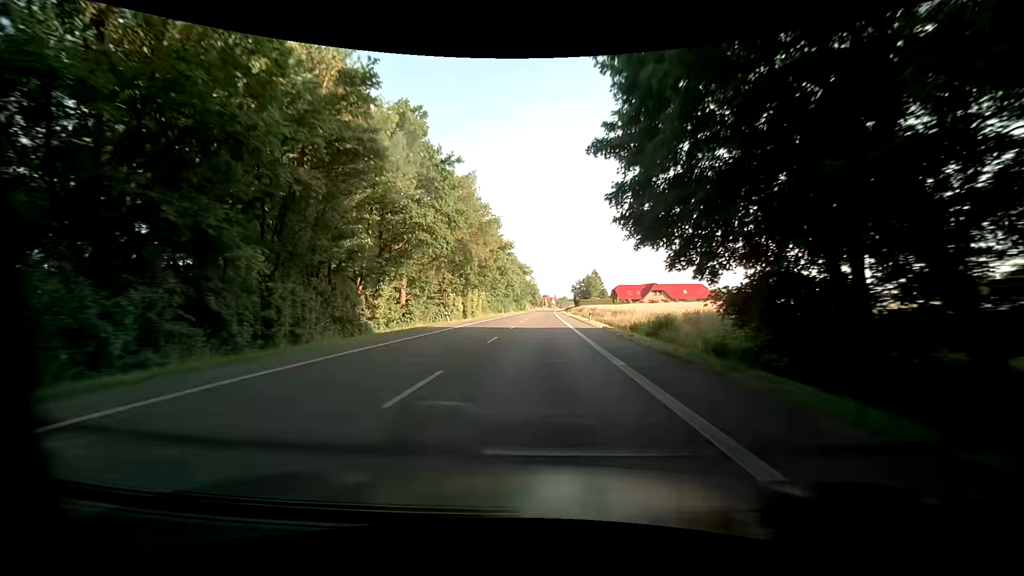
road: primary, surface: asphalt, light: Day
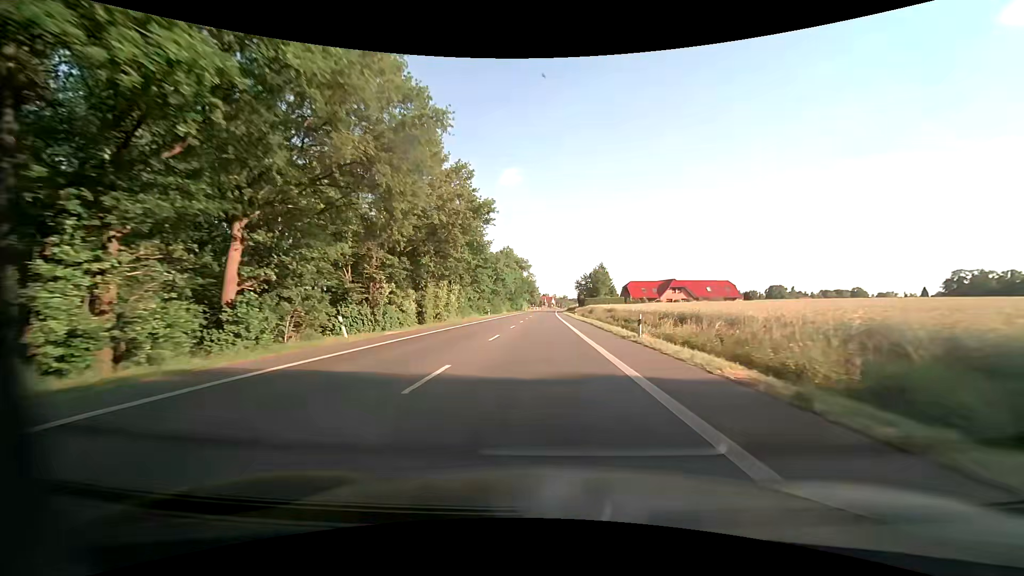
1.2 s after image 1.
(-0.1, +23.5) m; 0°
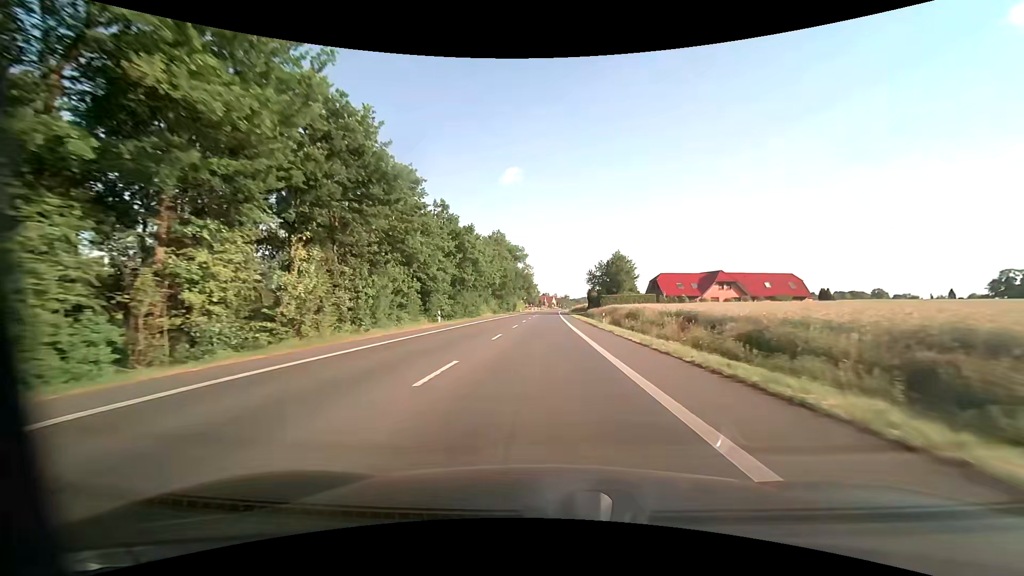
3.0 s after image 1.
(-0.1, +35.6) m; 0°
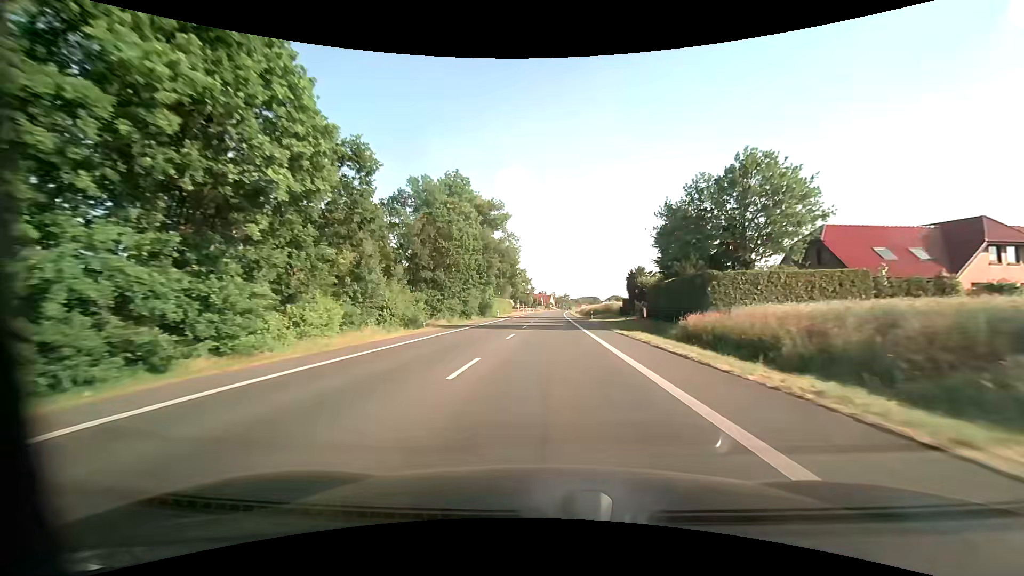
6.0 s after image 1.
(+0.3, +59.6) m; +1°
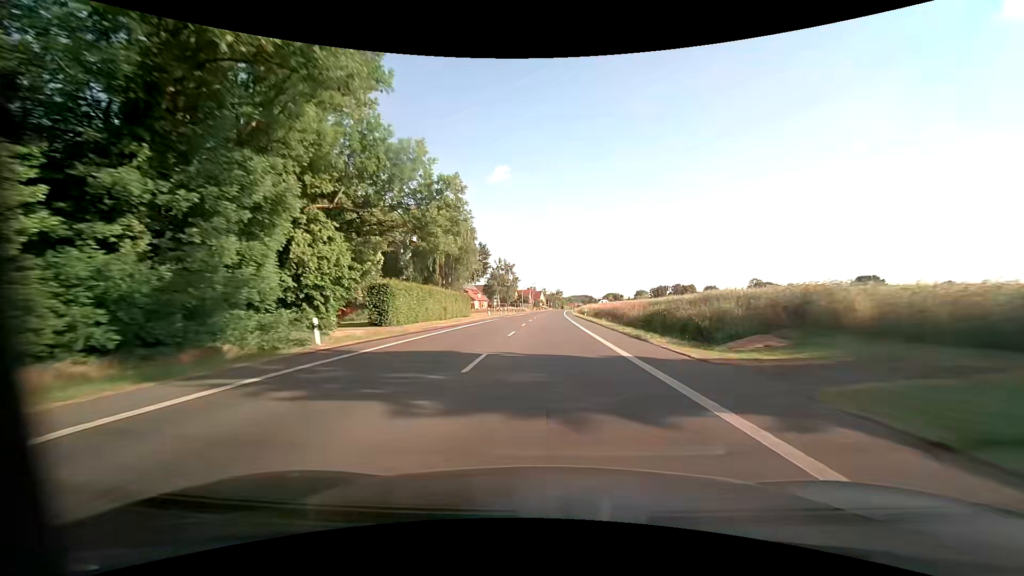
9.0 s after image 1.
(+0.5, +59.9) m; +1°
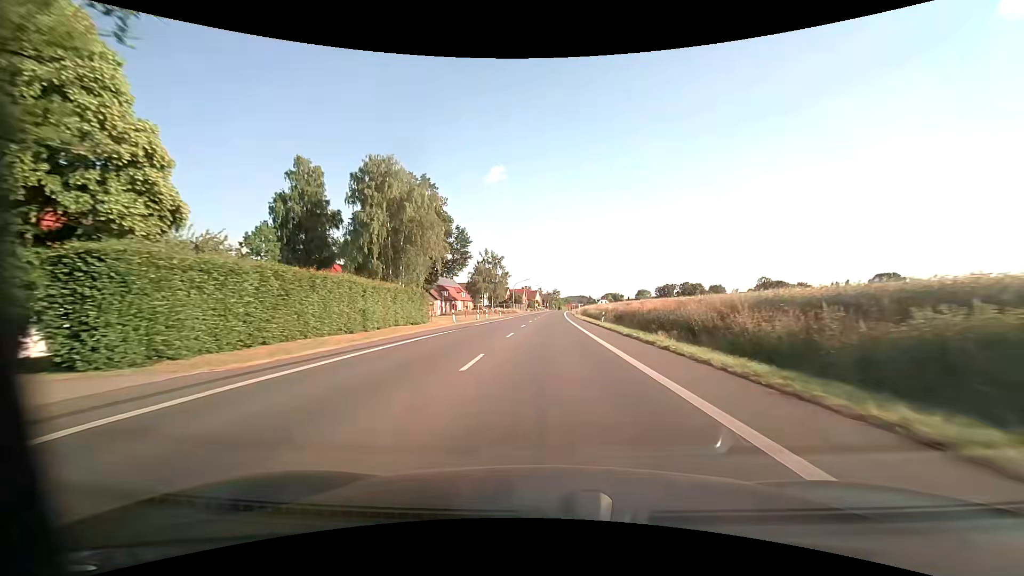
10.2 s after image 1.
(+0.2, +24.0) m; +1°
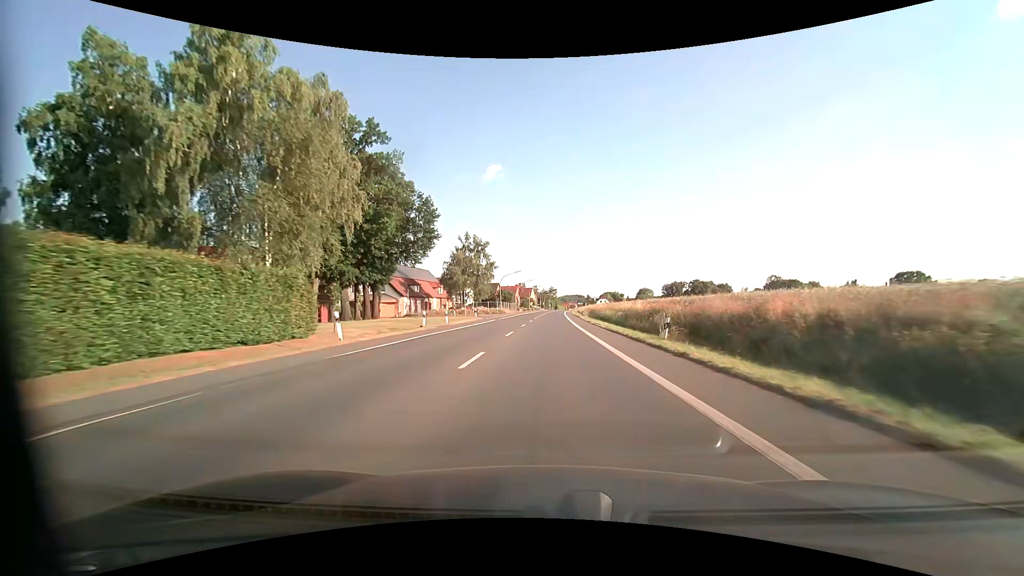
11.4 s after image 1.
(+0.1, +24.0) m; 0°
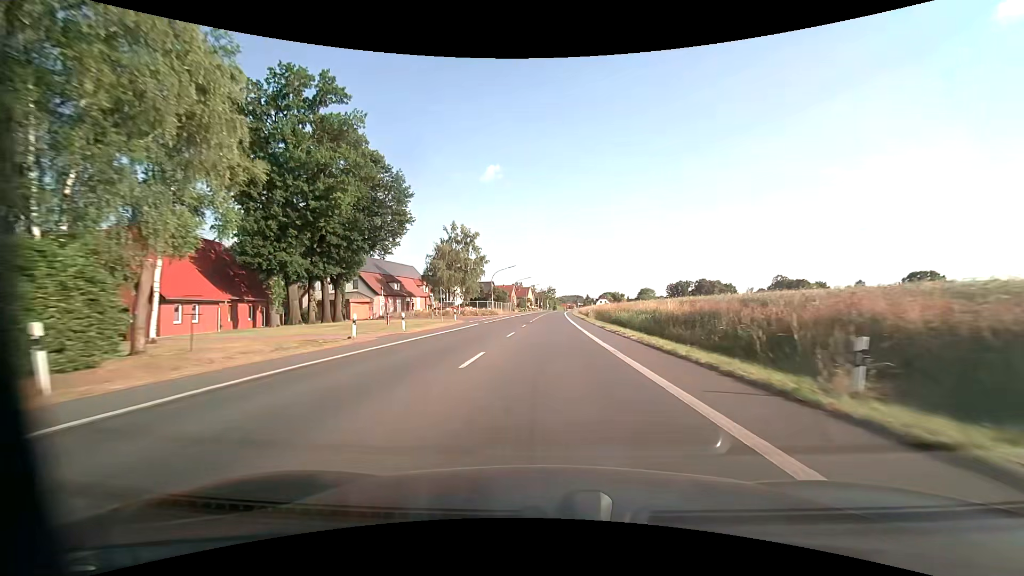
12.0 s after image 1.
(0.0, +12.0) m; 0°
(0, +10) (0, +20) (0, +30) (0, +40) (0, +50) (+1, +60) (+1, +70) (+1, +80) (+2, +90) (+2, +100) m
